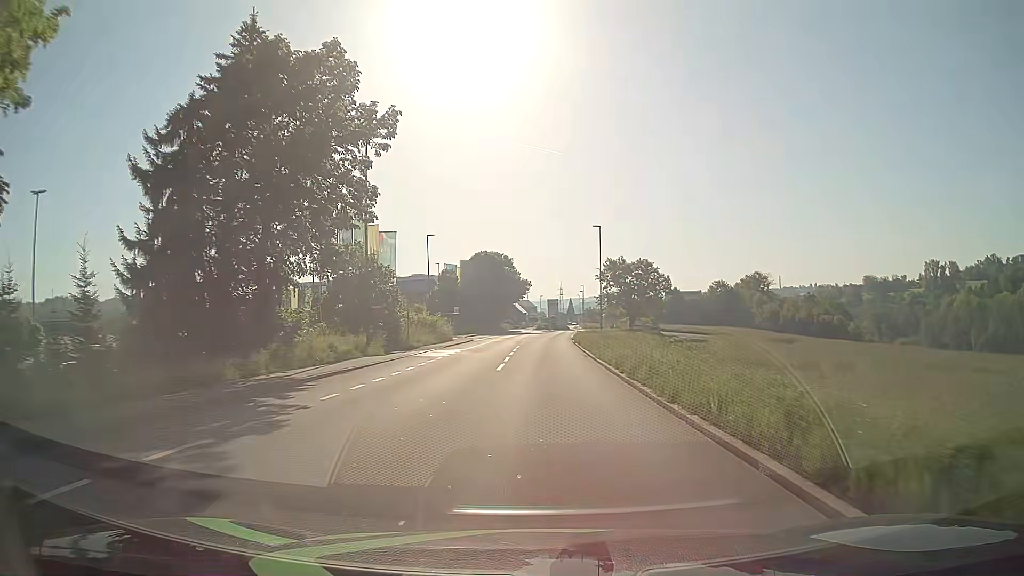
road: tertiary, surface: asphalt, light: Day
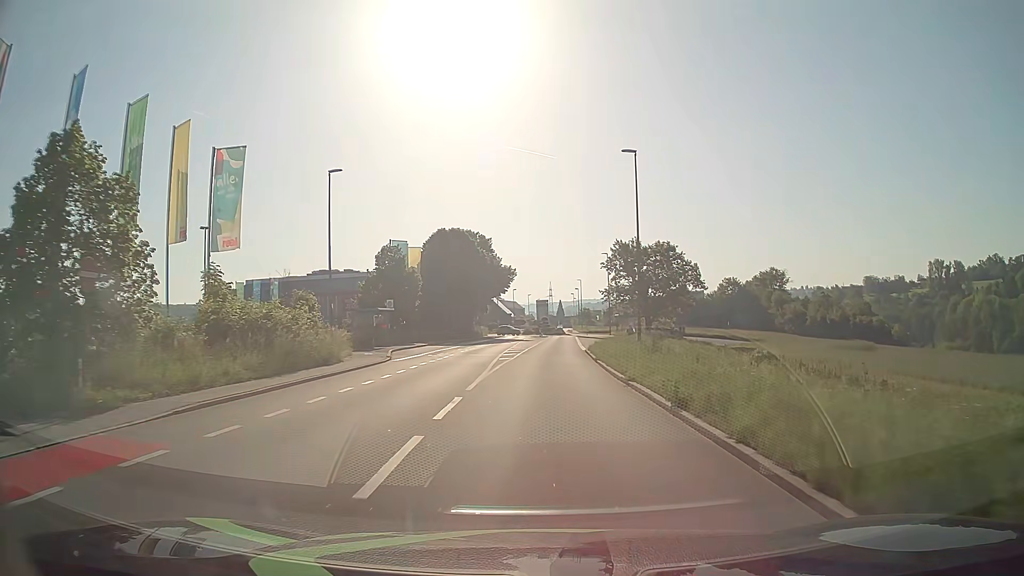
(+0.2, +28.5) m; +1°
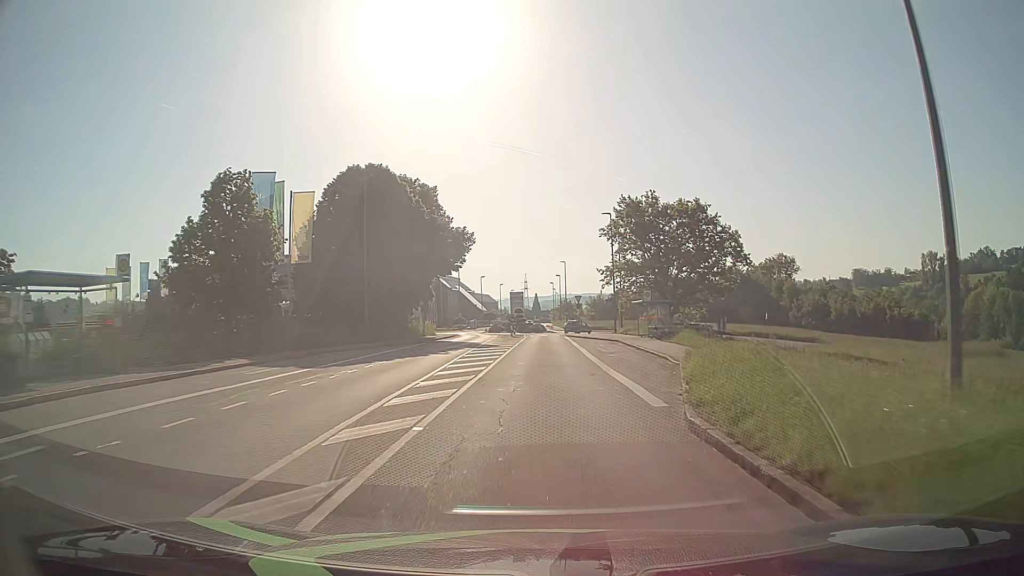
(+0.3, +28.0) m; +2°
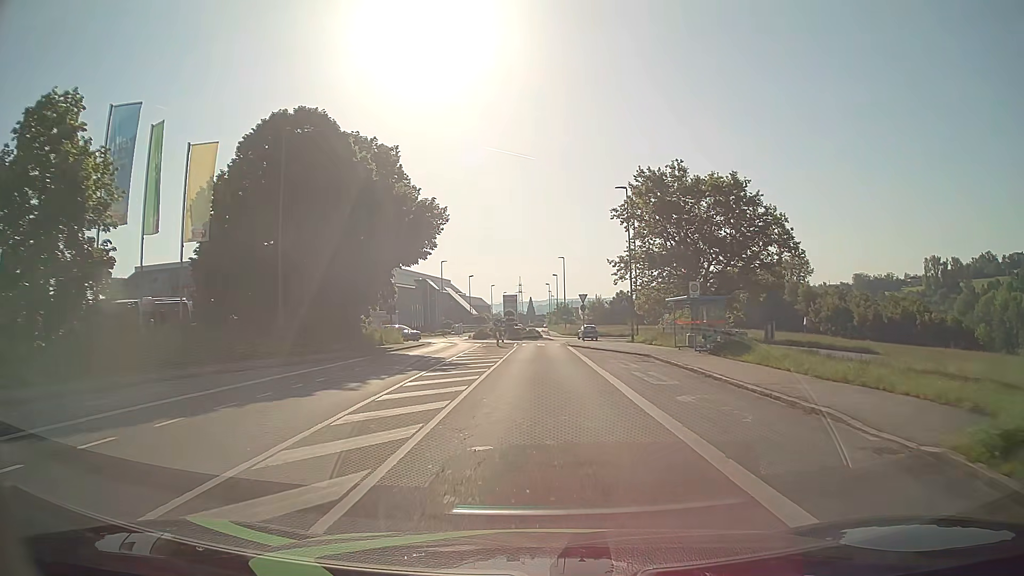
(+0.1, +13.3) m; +1°
